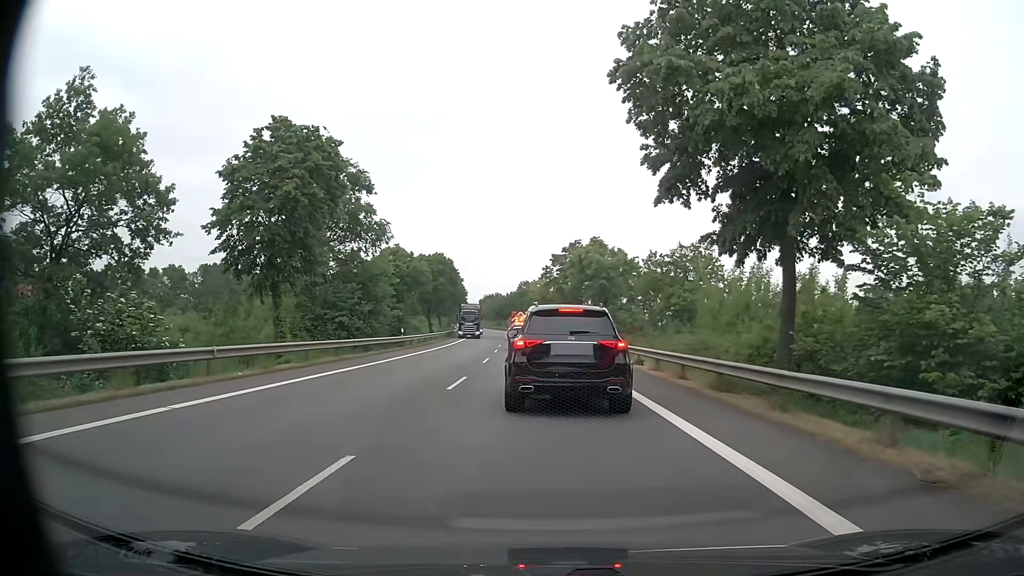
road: primary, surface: asphalt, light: Day
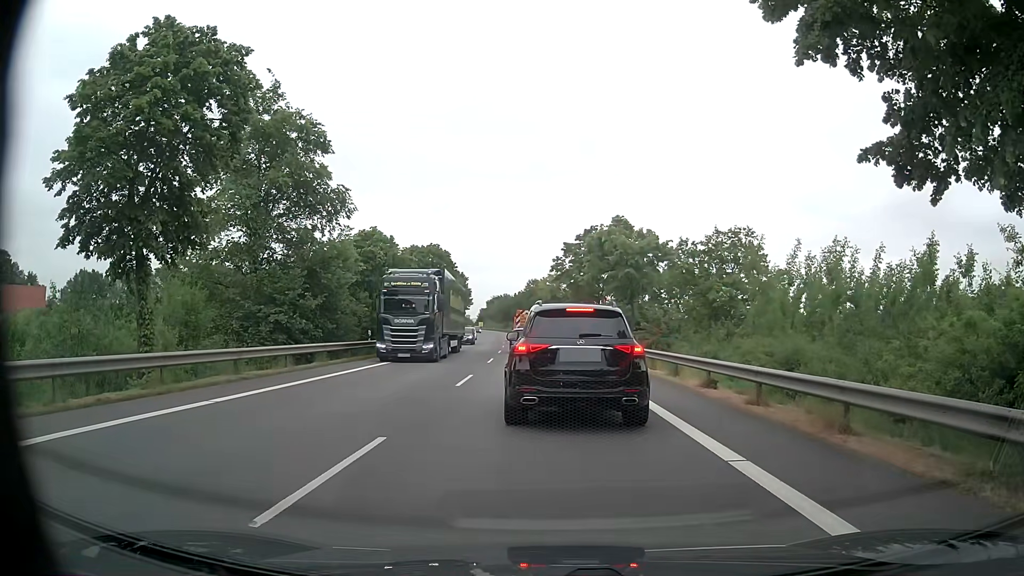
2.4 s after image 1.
(0.0, +10.2) m; -1°
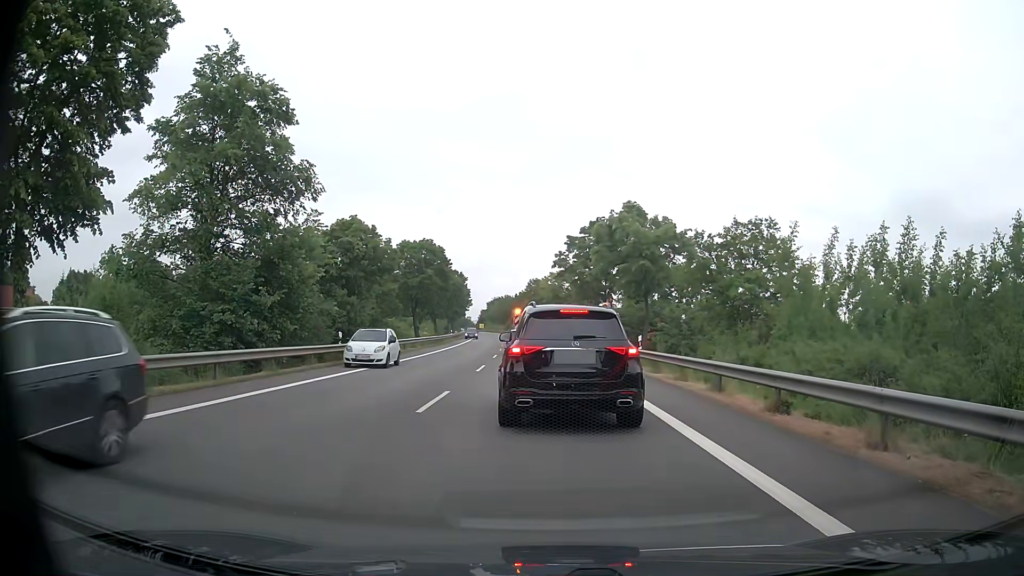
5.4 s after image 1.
(0.0, +5.0) m; +2°
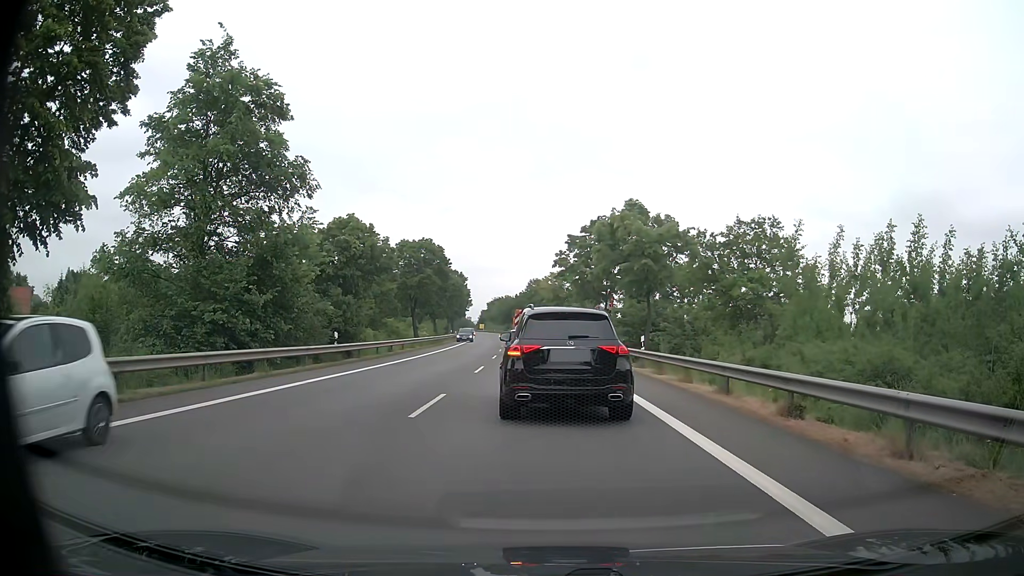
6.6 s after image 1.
(0.0, +0.6) m; 0°
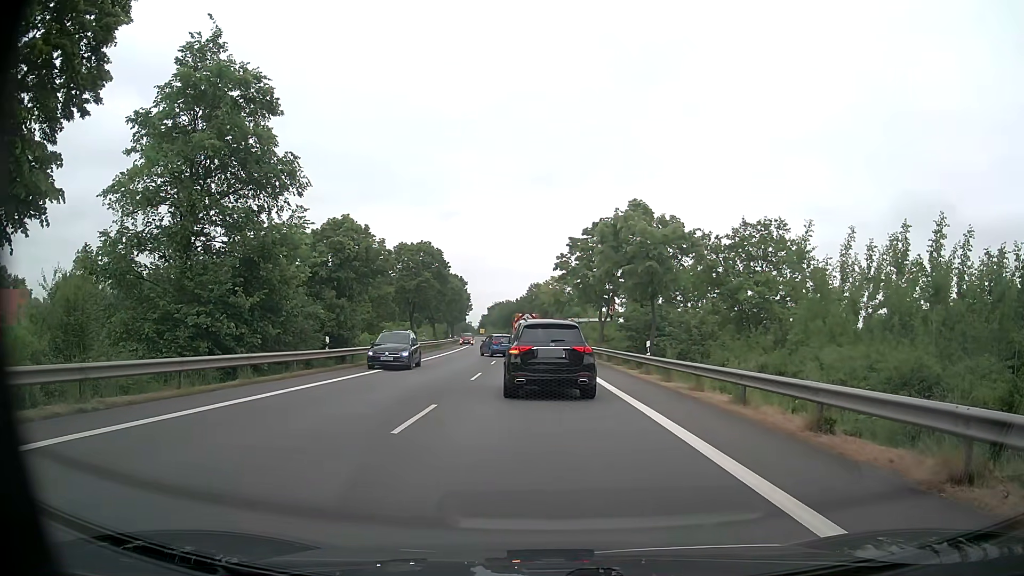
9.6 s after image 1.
(0.0, +1.4) m; -1°
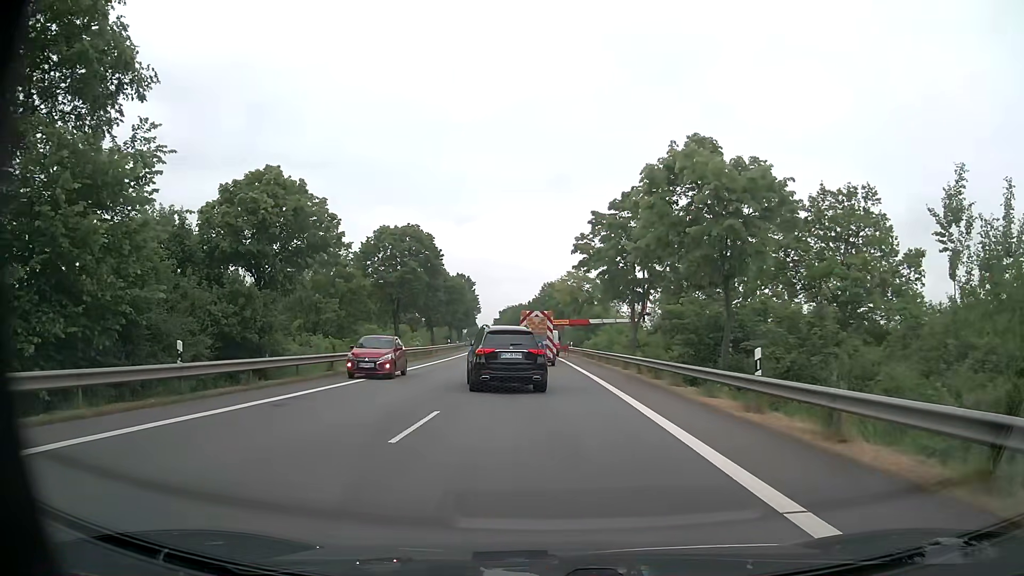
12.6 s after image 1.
(-0.4, +13.2) m; -2°
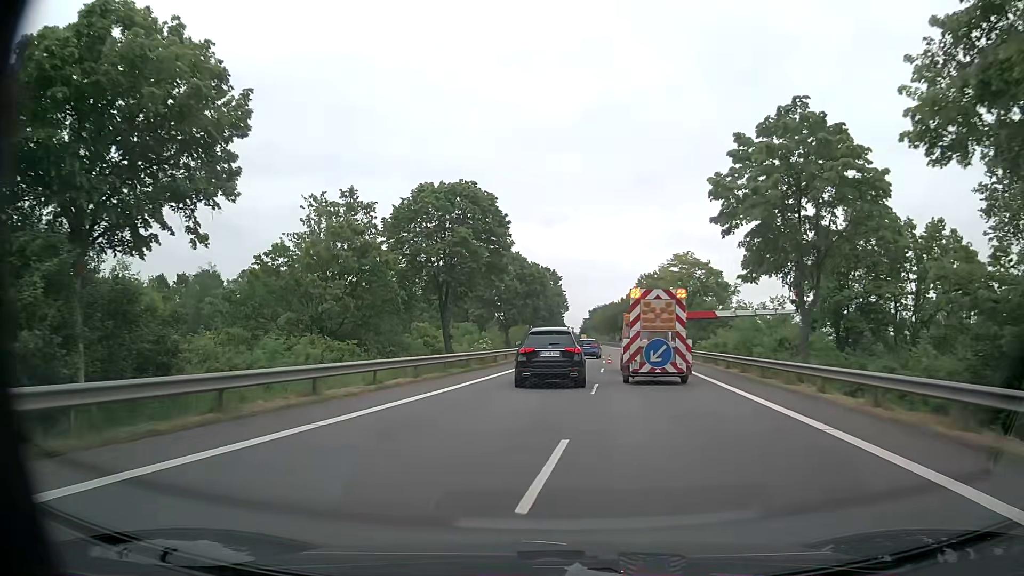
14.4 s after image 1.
(-1.0, +15.9) m; -8°
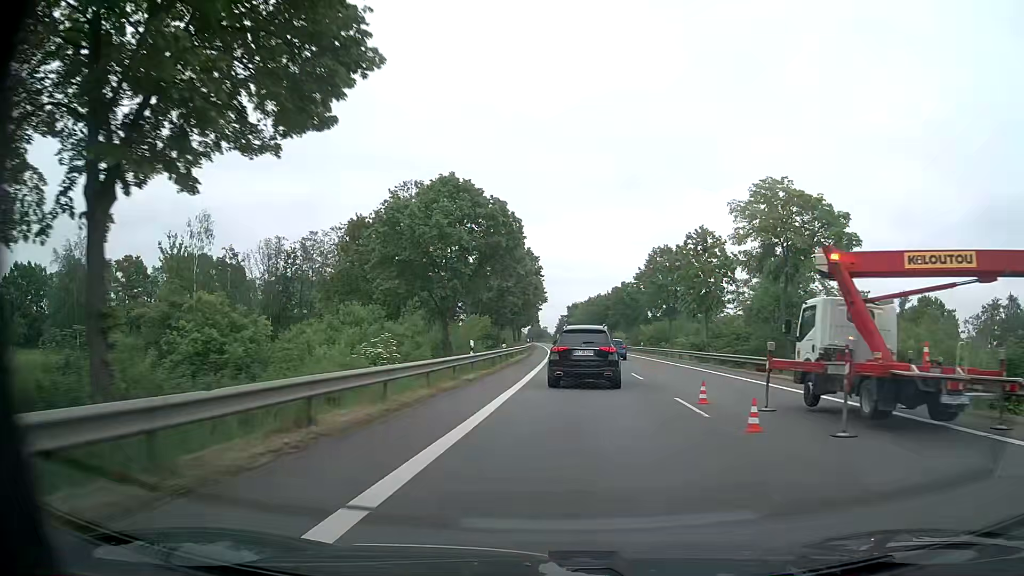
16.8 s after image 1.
(-0.2, +30.1) m; +2°
(0, +10) (+1, +20) (+2, +30) (+3, +40) (+5, +50) (+6, +60) (+6, +70) (+7, +80) (+7, +90) (+7, +100) m
